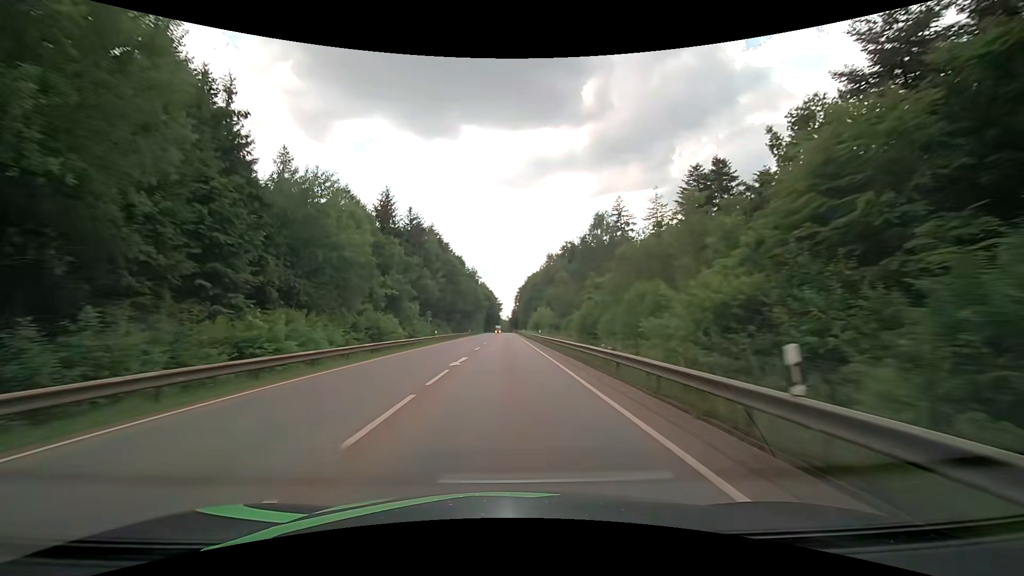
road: secondary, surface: asphalt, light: Day
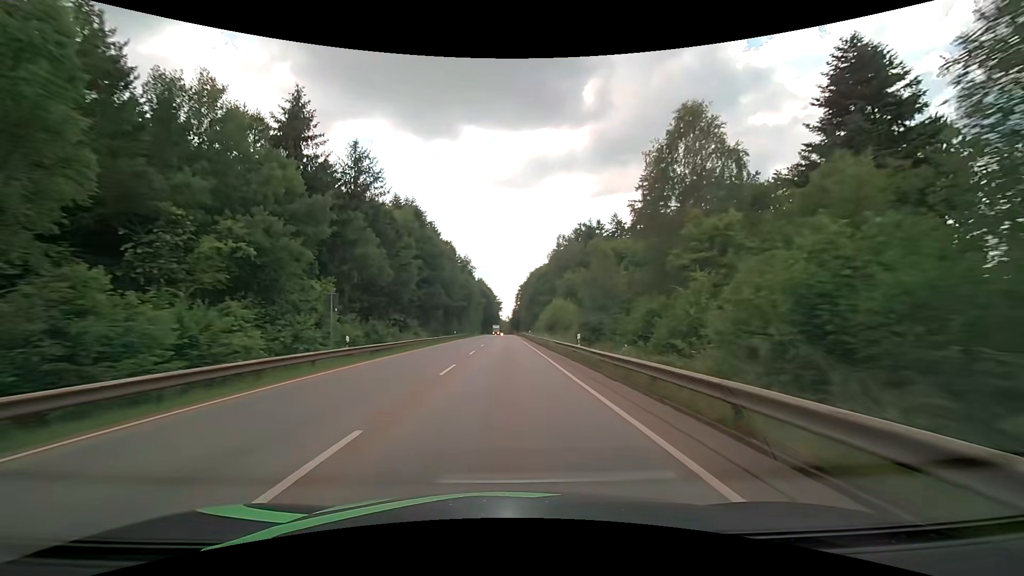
(0.0, +27.9) m; 0°
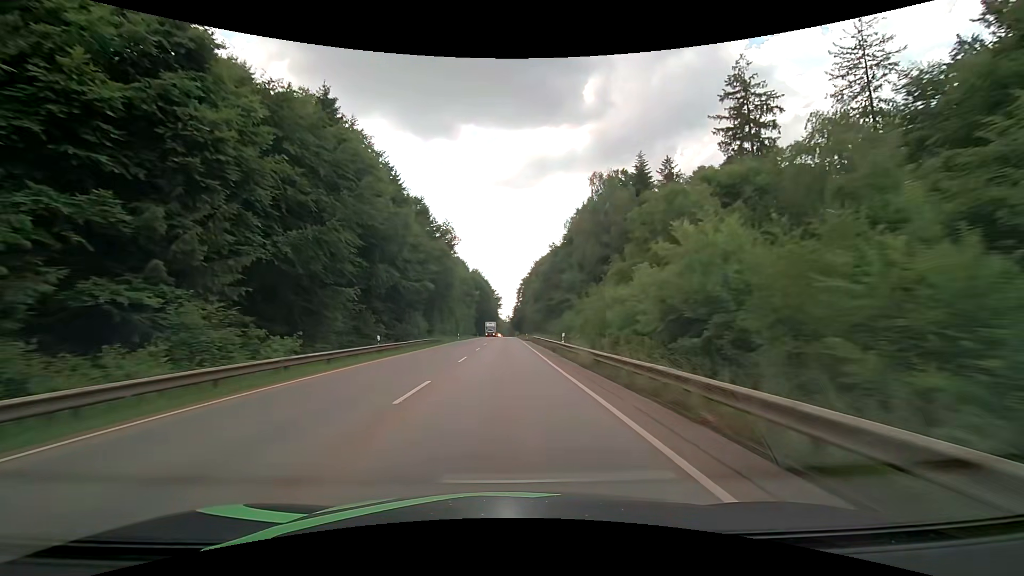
(+0.1, +42.1) m; 0°
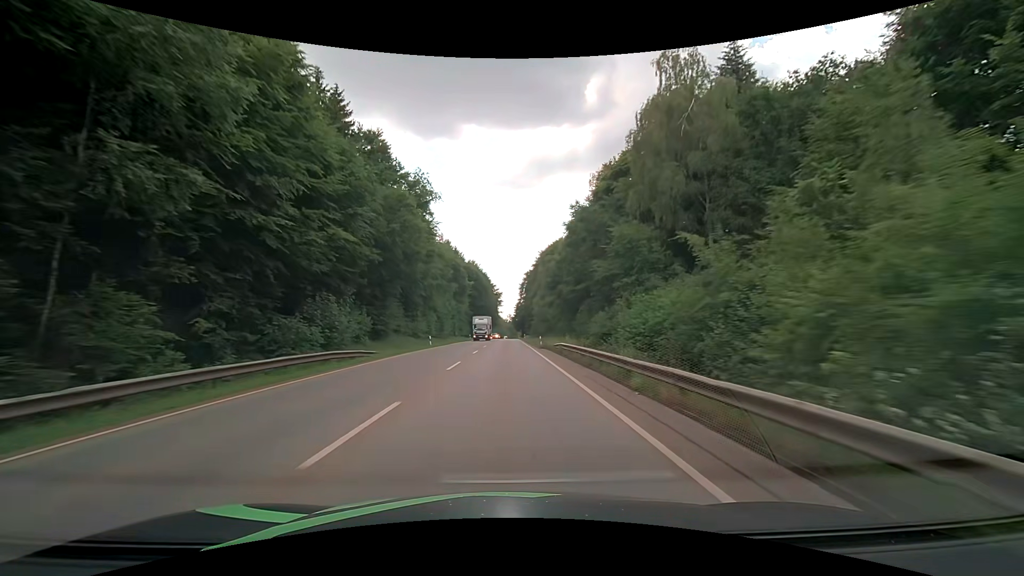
(0.0, +28.2) m; 0°
(0, +10) (0, +20) (0, +30) (0, +40) (0, +50) (0, +60) (0, +70) (0, +80) (0, +90) (0, +100) m
